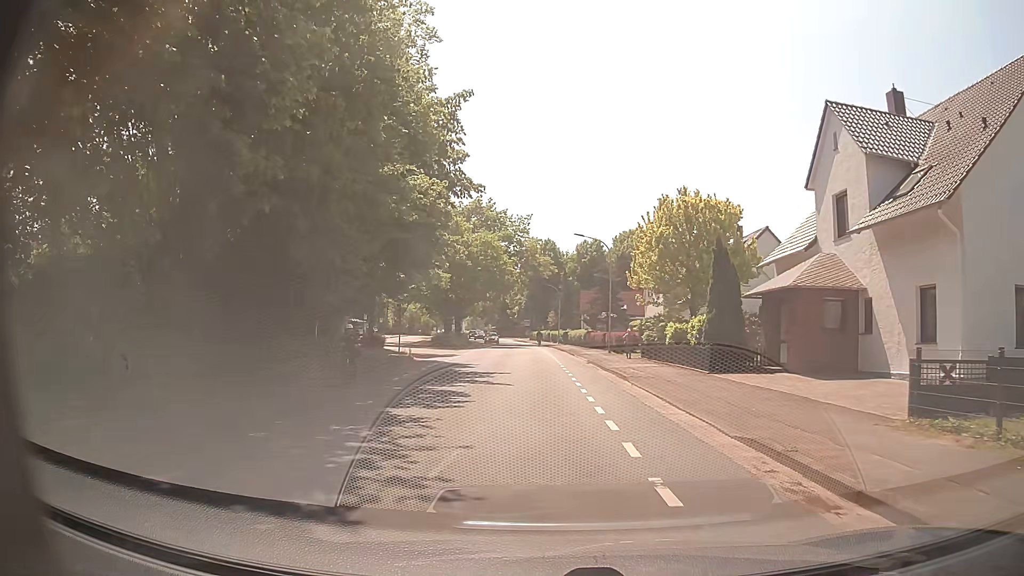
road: unclassified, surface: asphalt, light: Day
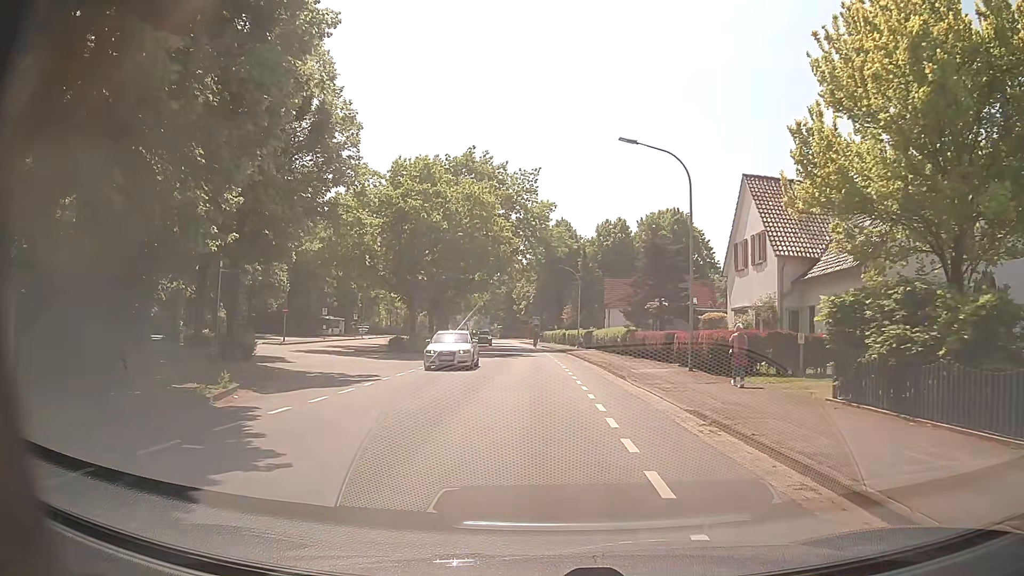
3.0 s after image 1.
(-0.2, +23.0) m; -1°
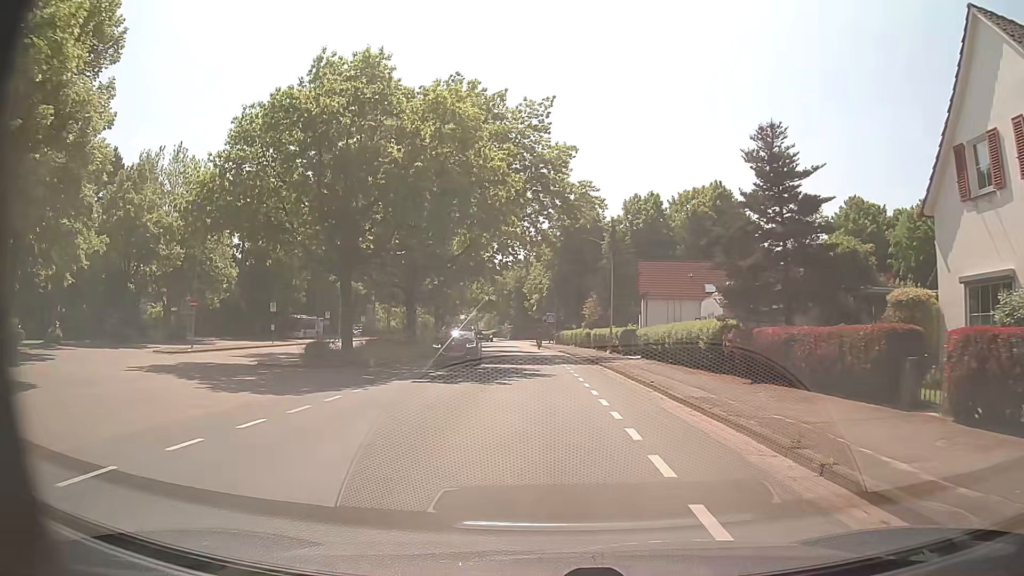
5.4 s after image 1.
(-0.3, +18.5) m; -1°
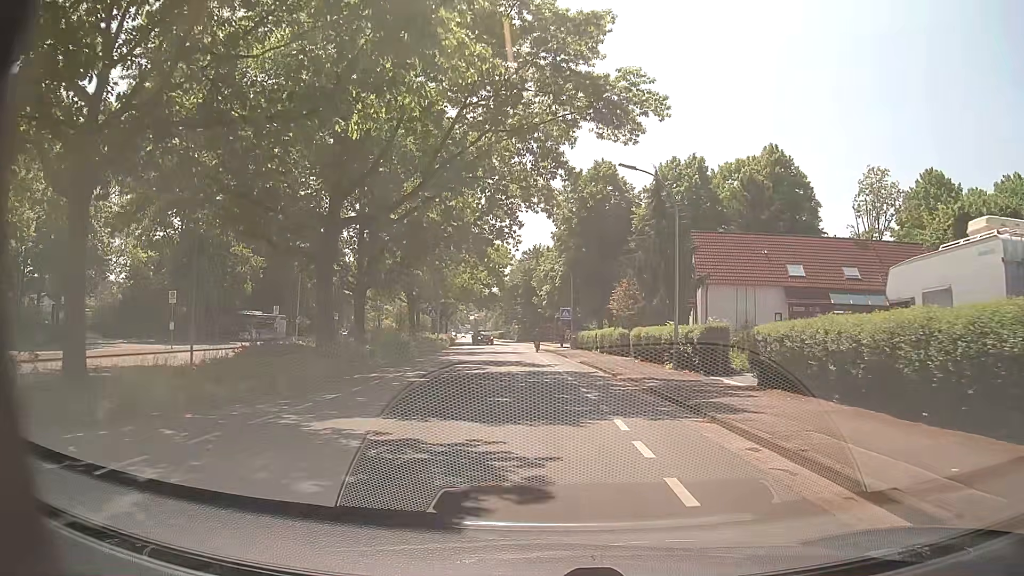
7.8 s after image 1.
(-0.1, +18.4) m; -1°
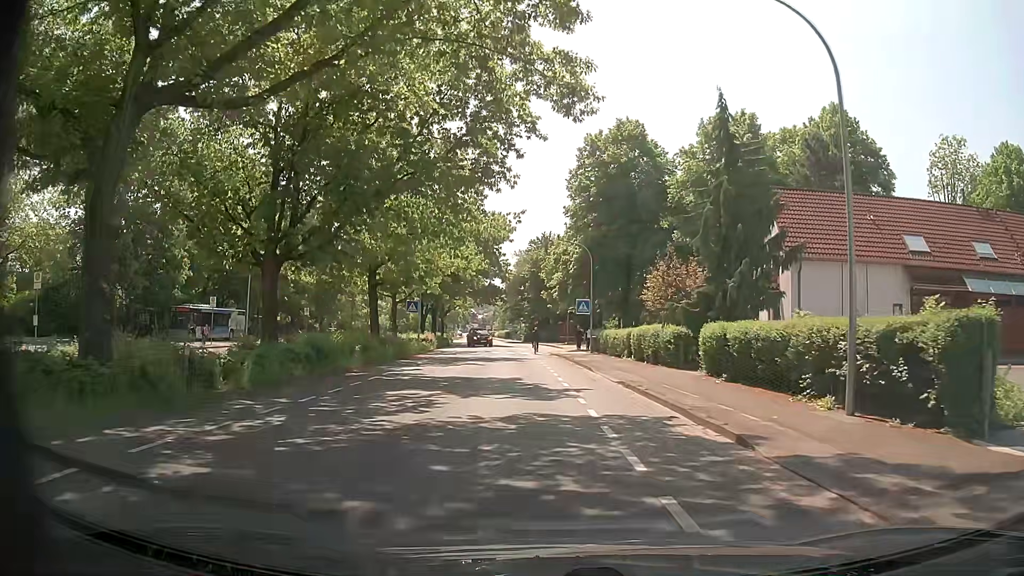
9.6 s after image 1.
(-0.1, +13.9) m; -1°
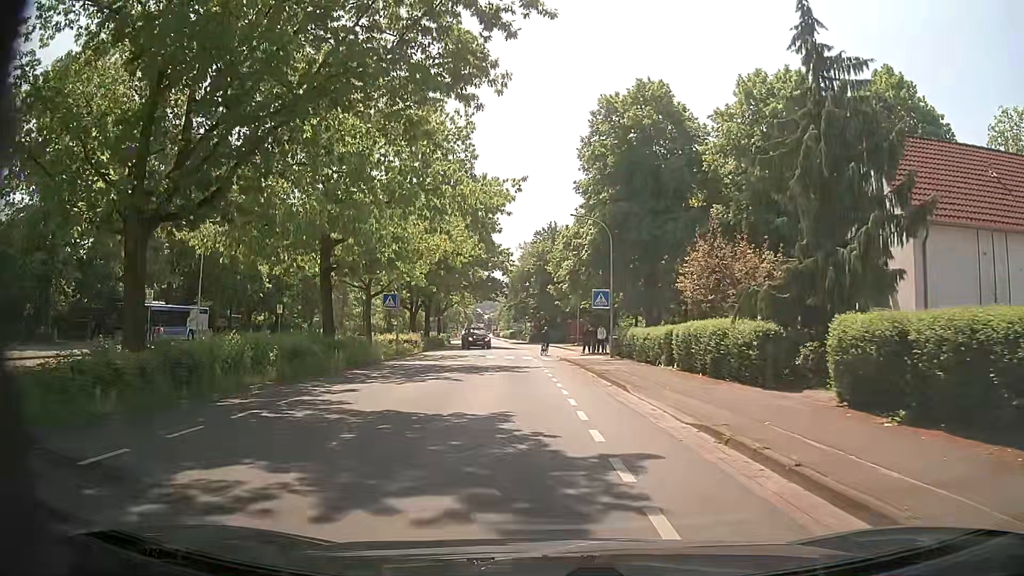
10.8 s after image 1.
(0.0, +9.3) m; 0°
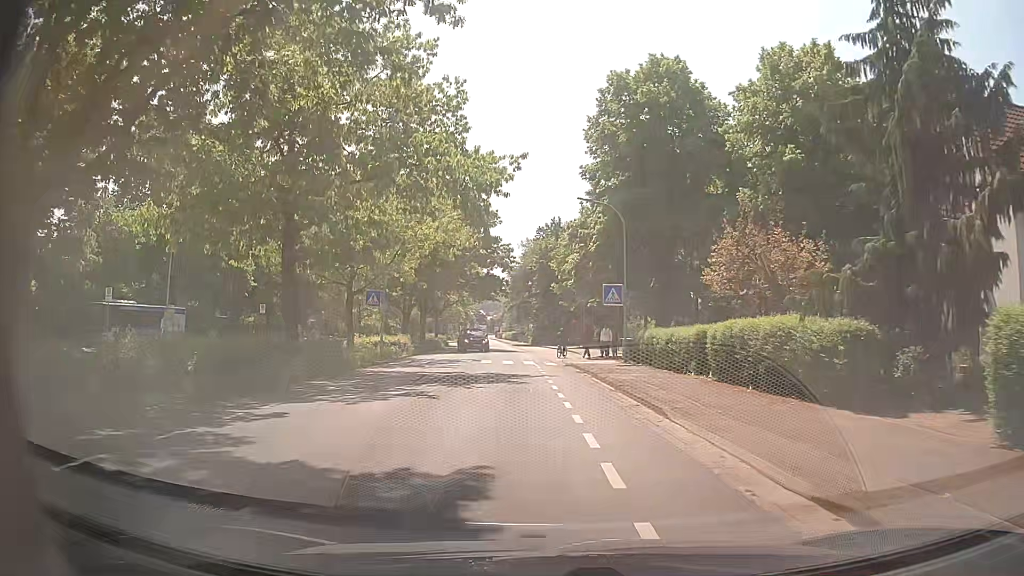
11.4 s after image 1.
(0.0, +4.6) m; 0°
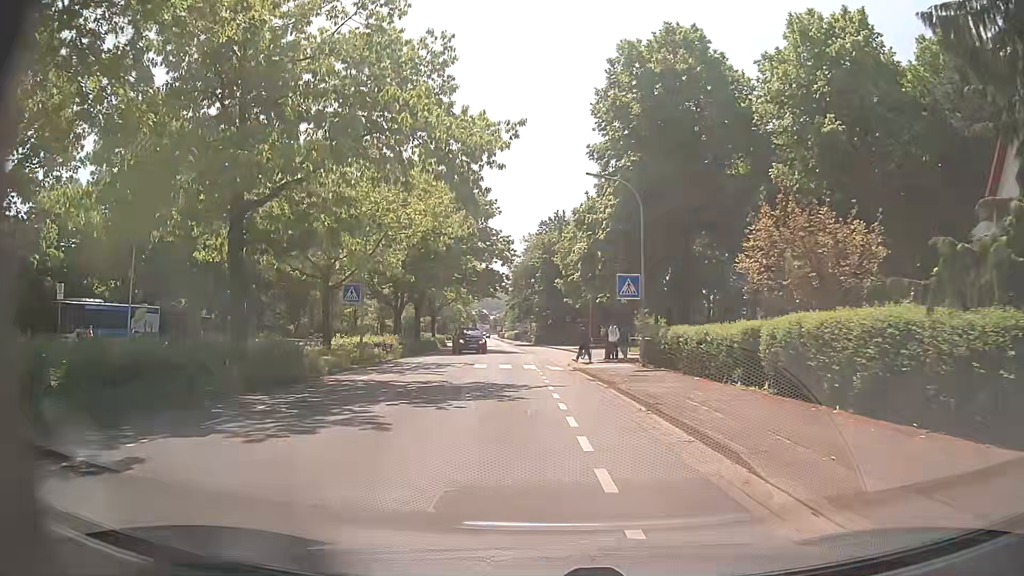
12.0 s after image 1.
(0.0, +4.6) m; 0°
(0, +10) (-1, +20) (-2, +30) (-2, +40) (-3, +50) (-4, +60) (-5, +70) (-6, +80) (-7, +90) (-8, +100) m
